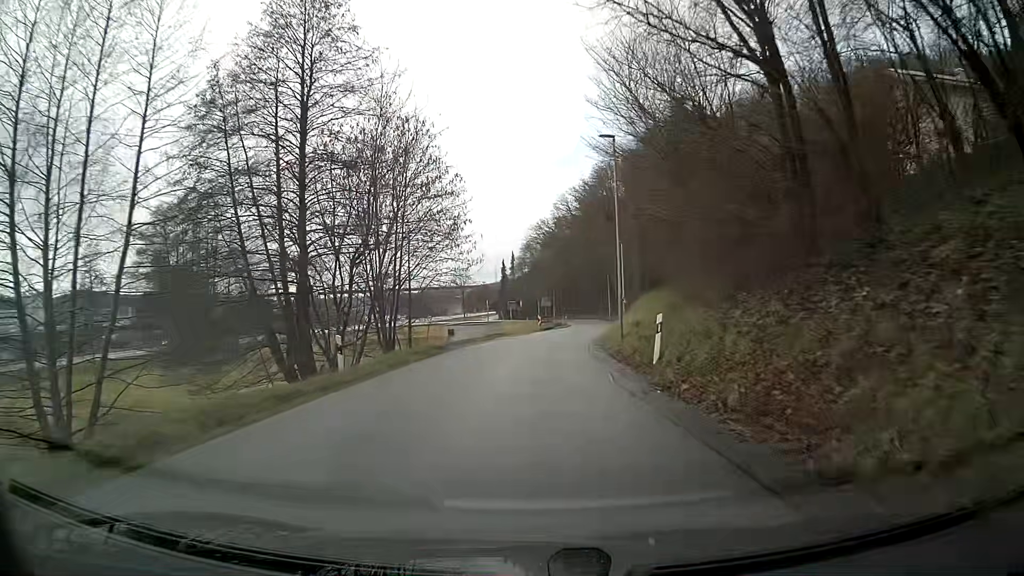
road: tertiary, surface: asphalt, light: Day
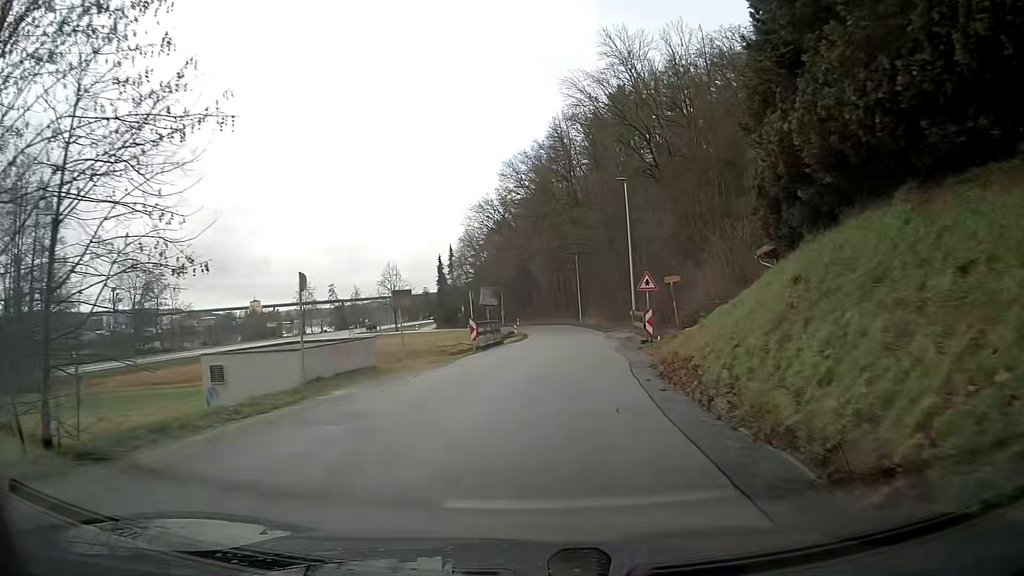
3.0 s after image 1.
(+0.9, +30.3) m; +5°
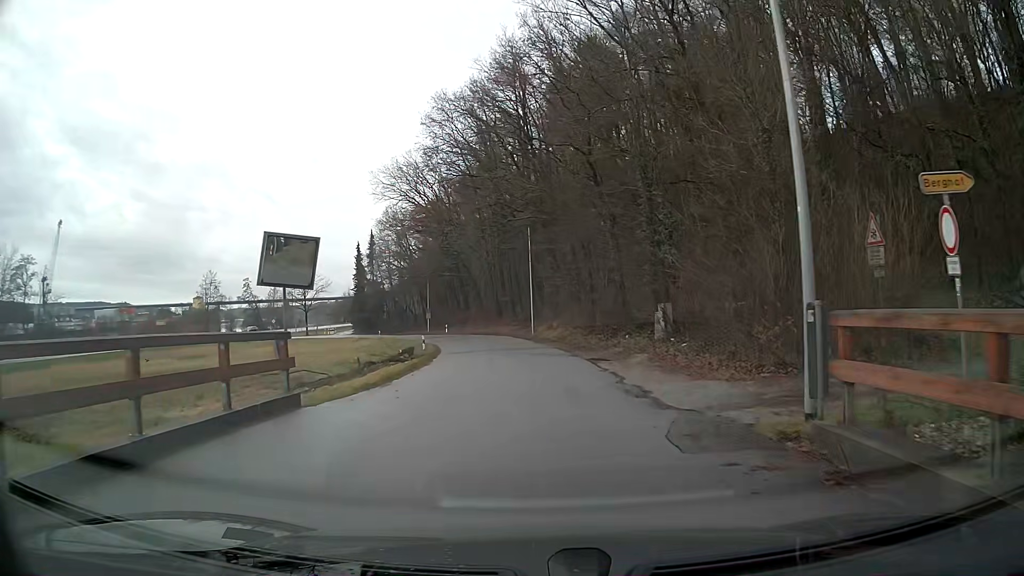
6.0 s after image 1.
(+1.1, +27.1) m; +3°
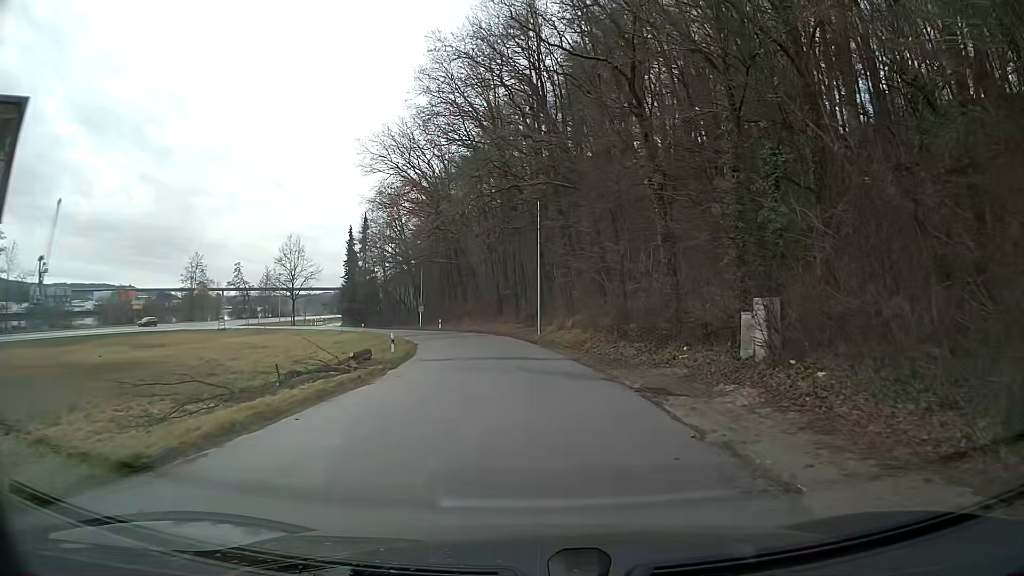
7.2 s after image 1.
(0.0, +10.0) m; 0°
(0, +10) (-1, +20) (-2, +30) (-3, +40) (-6, +50) (-9, +59) (-12, +68) (-17, +77) (-24, +85) (-32, +90) m
